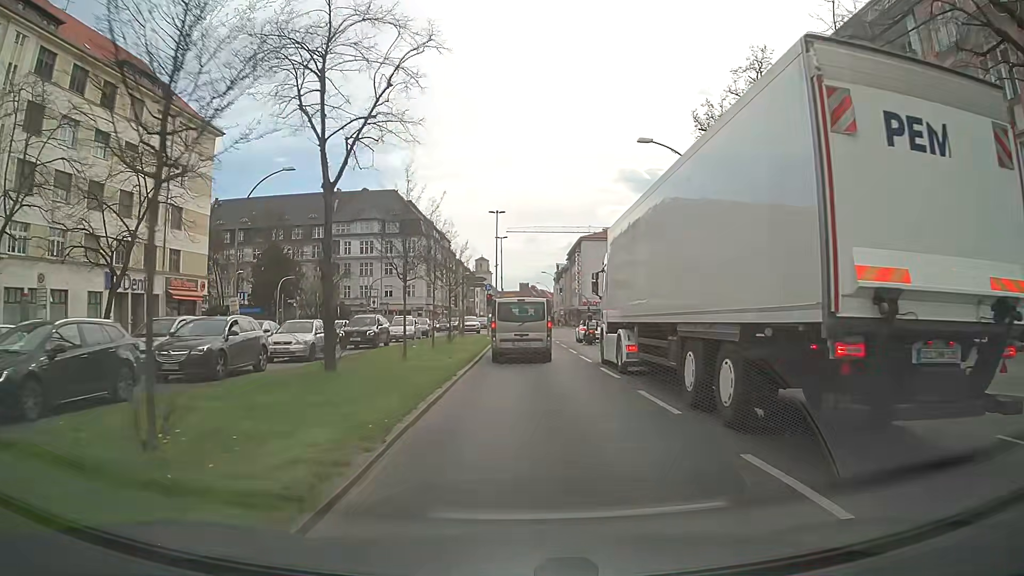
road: primary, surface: asphalt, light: Day
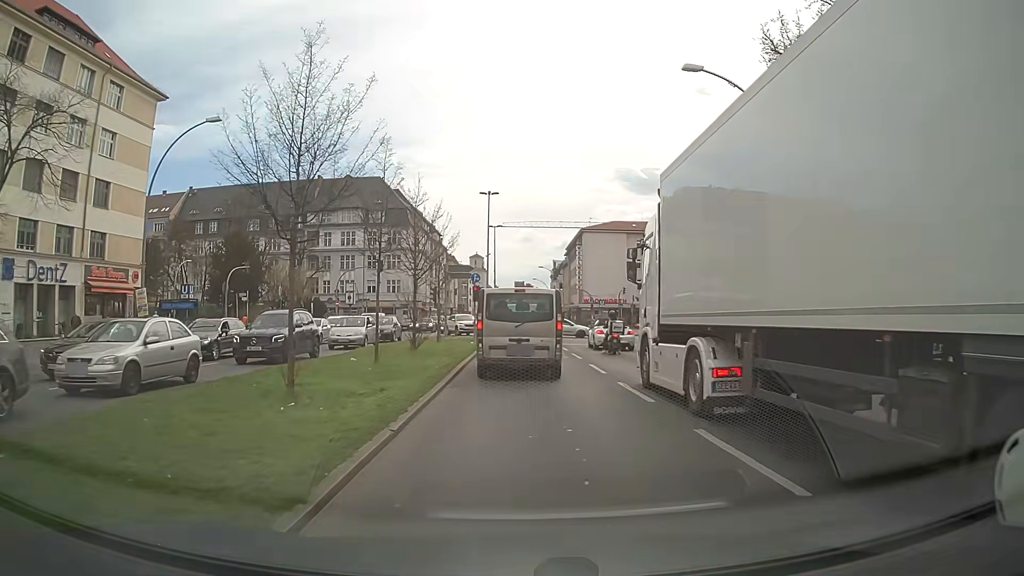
(0.0, +10.1) m; 0°
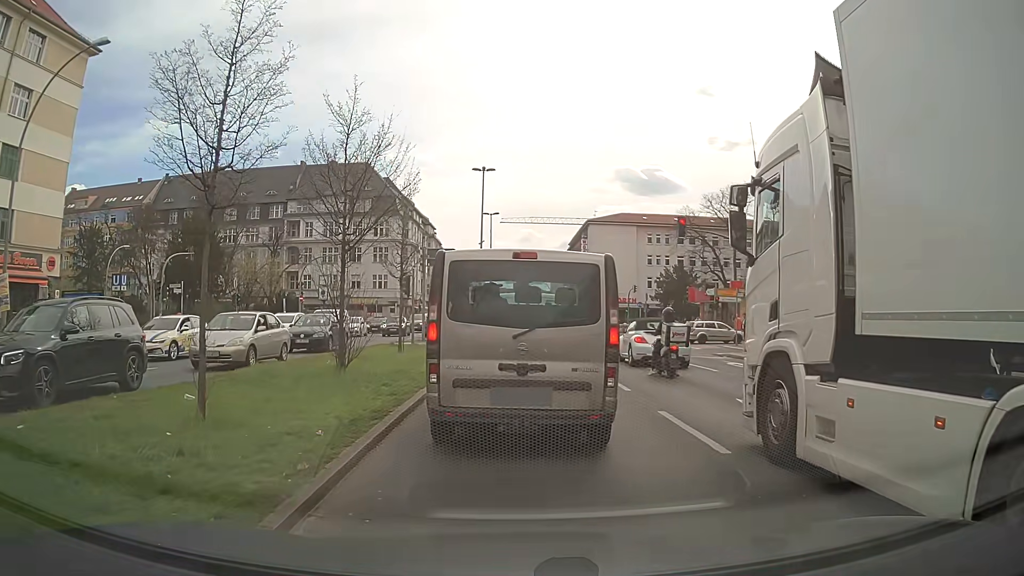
(+0.1, +9.5) m; 0°
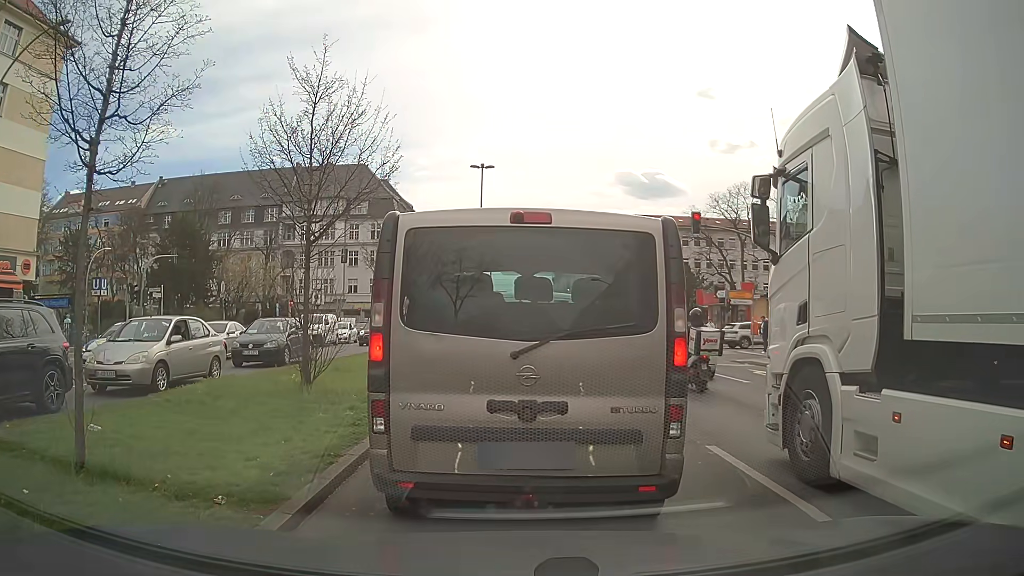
(0.0, +2.3) m; -1°
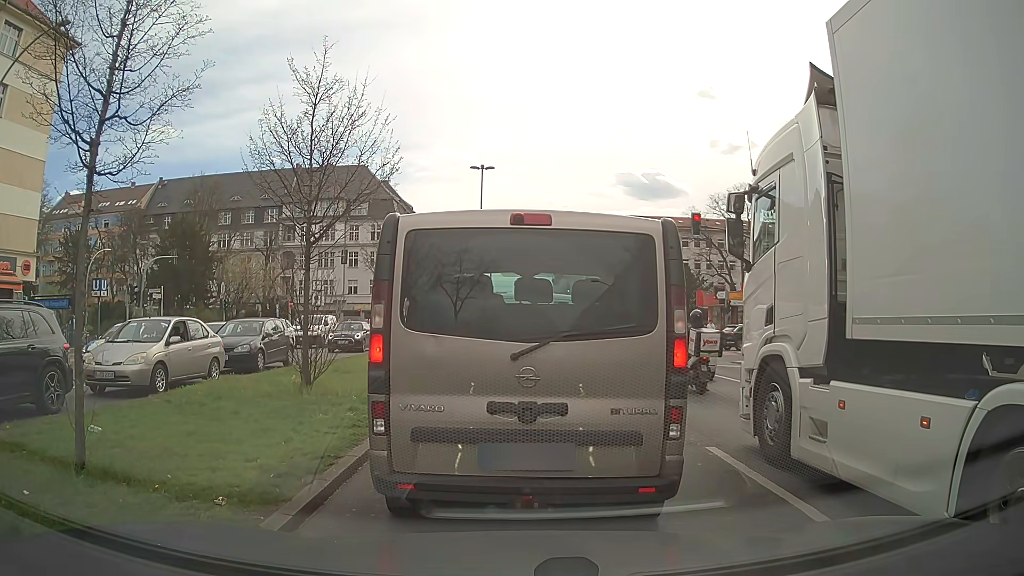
(0.0, +0.1) m; 0°
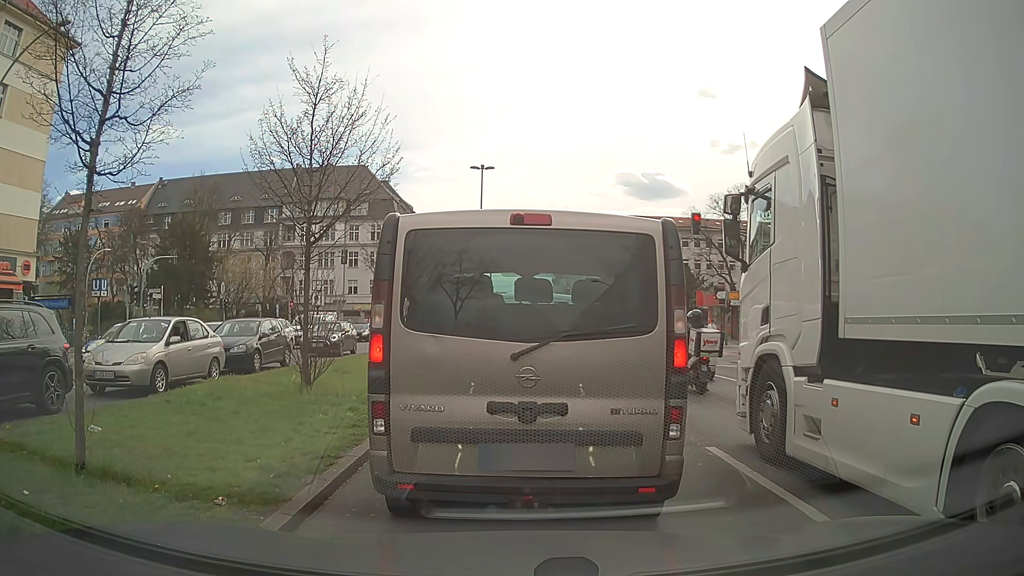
(0.0, 0.0) m; 0°
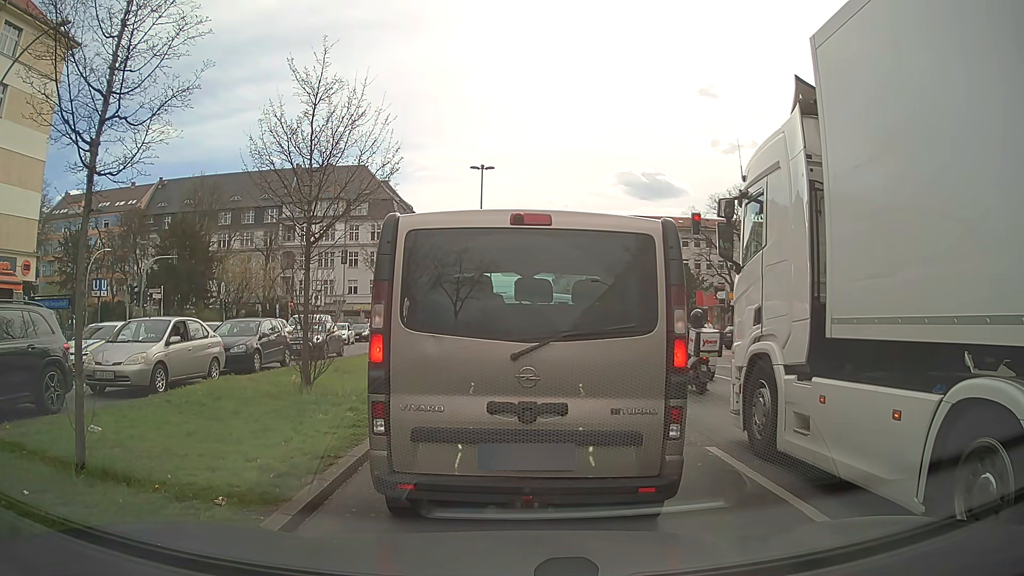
(0.0, 0.0) m; 0°
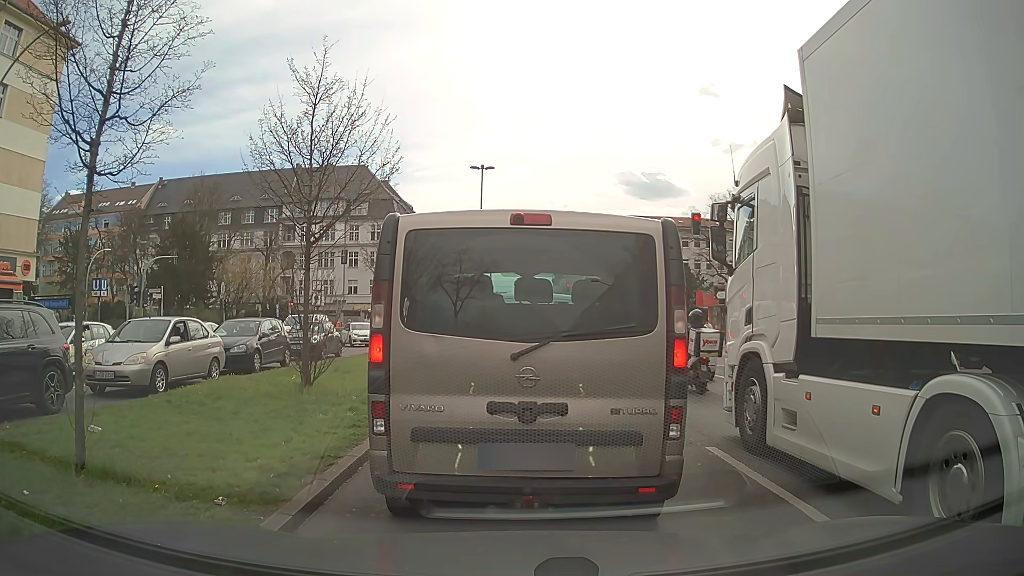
(0.0, 0.0) m; 0°
(0, +10) (+1, +20) (+1, +30) (+2, +40) (+2, +50) (+3, +60) (+4, +70) (+4, +80) (+3, +90) (+3, +100) m
